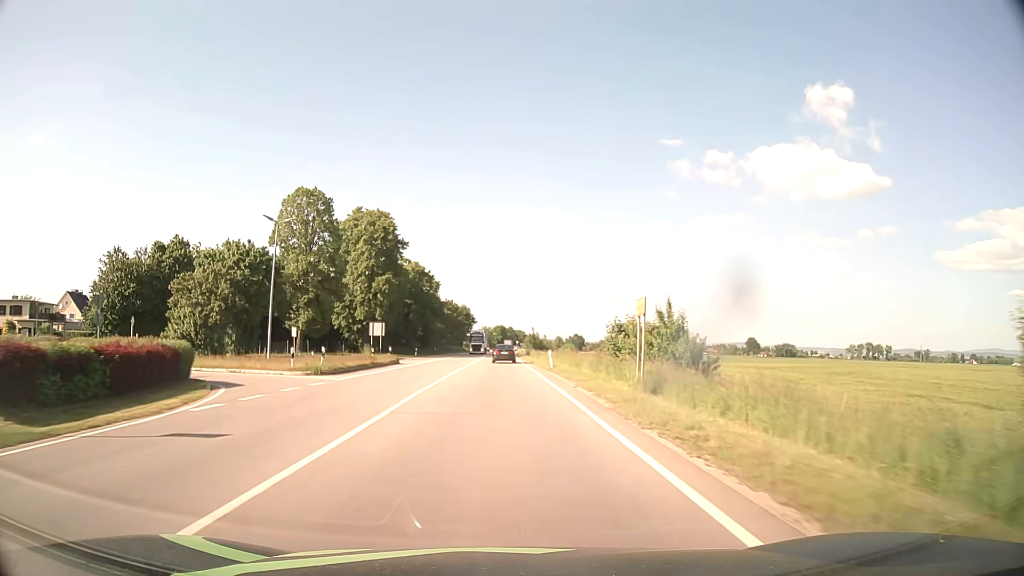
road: primary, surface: asphalt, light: Day
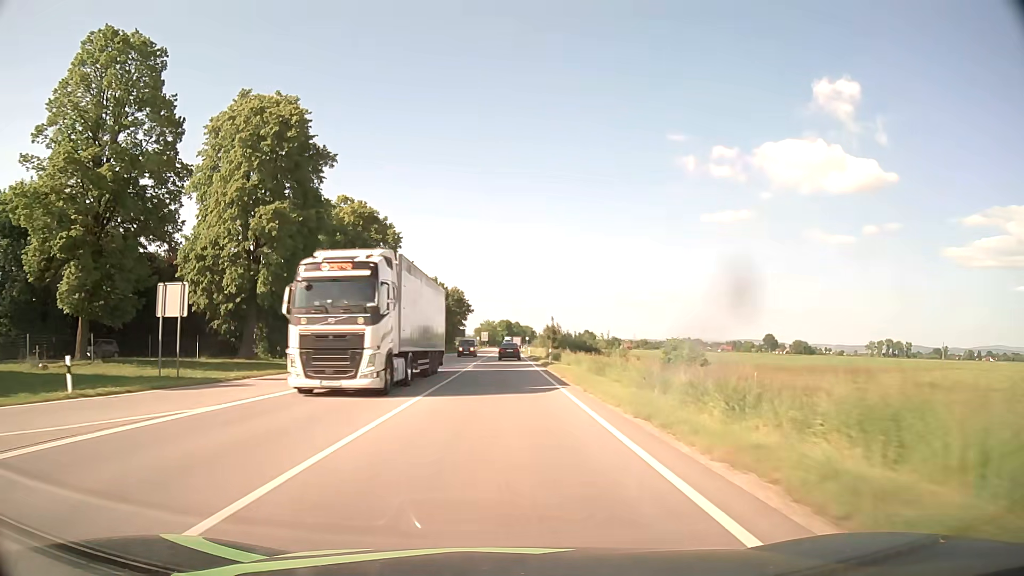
(-0.2, +44.3) m; 0°
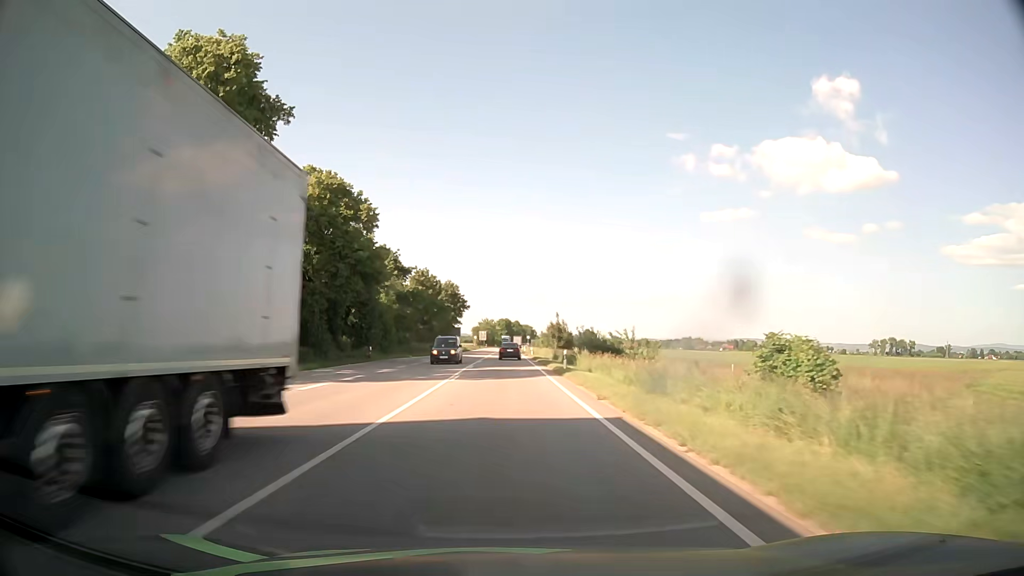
(0.0, +11.2) m; 0°
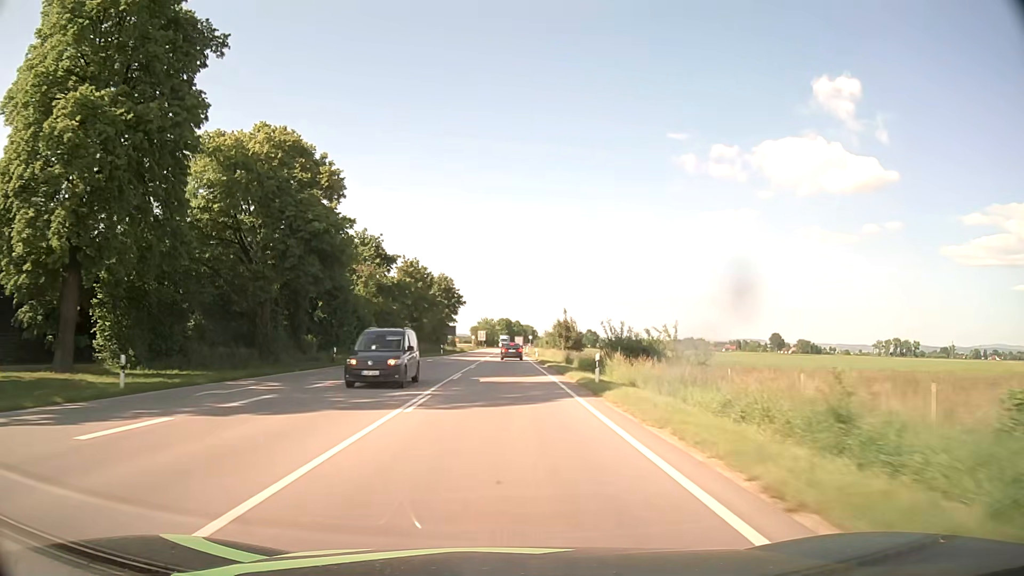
(0.0, +11.2) m; 0°
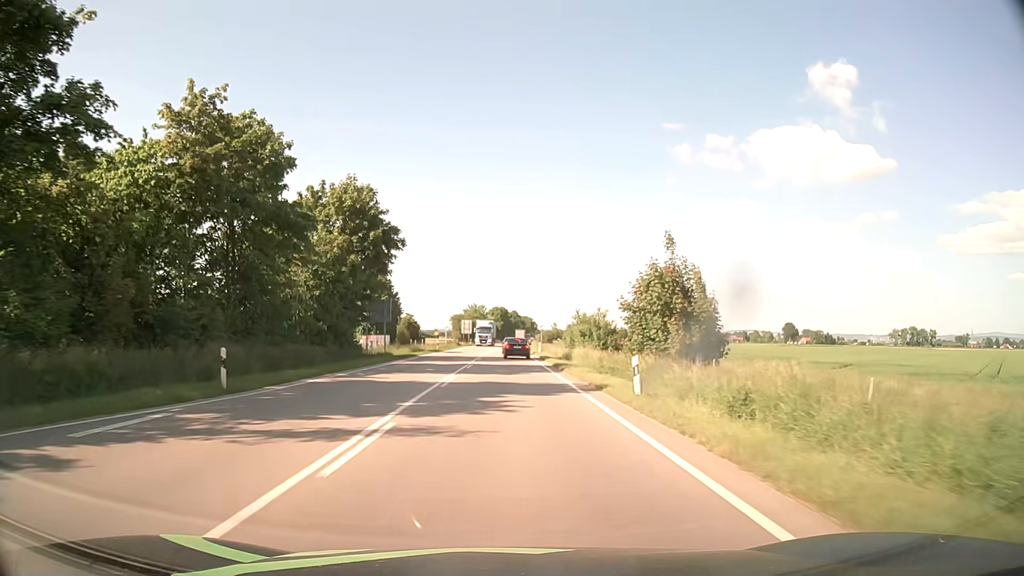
(+0.2, +53.9) m; +1°
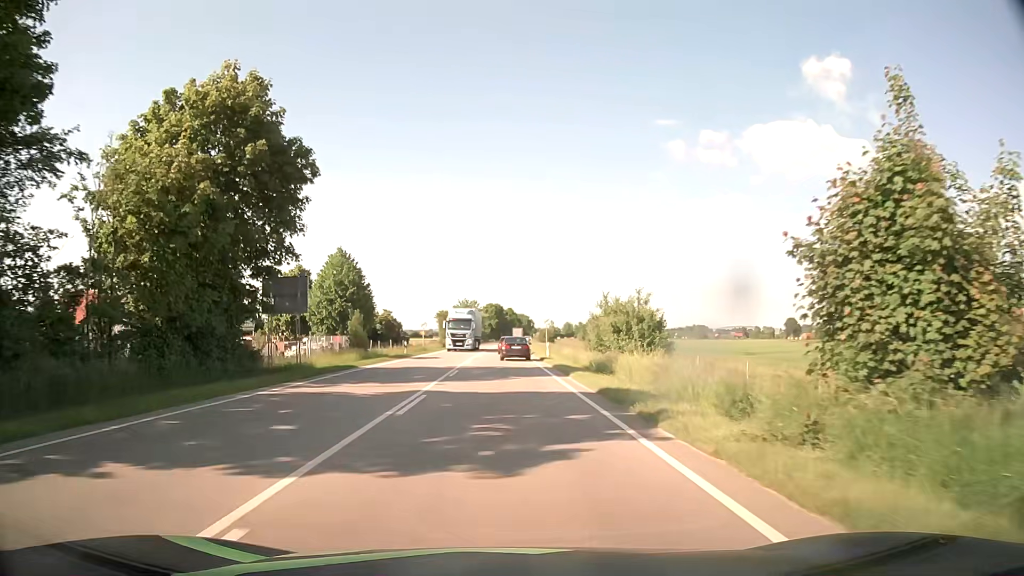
(+0.1, +18.1) m; +1°
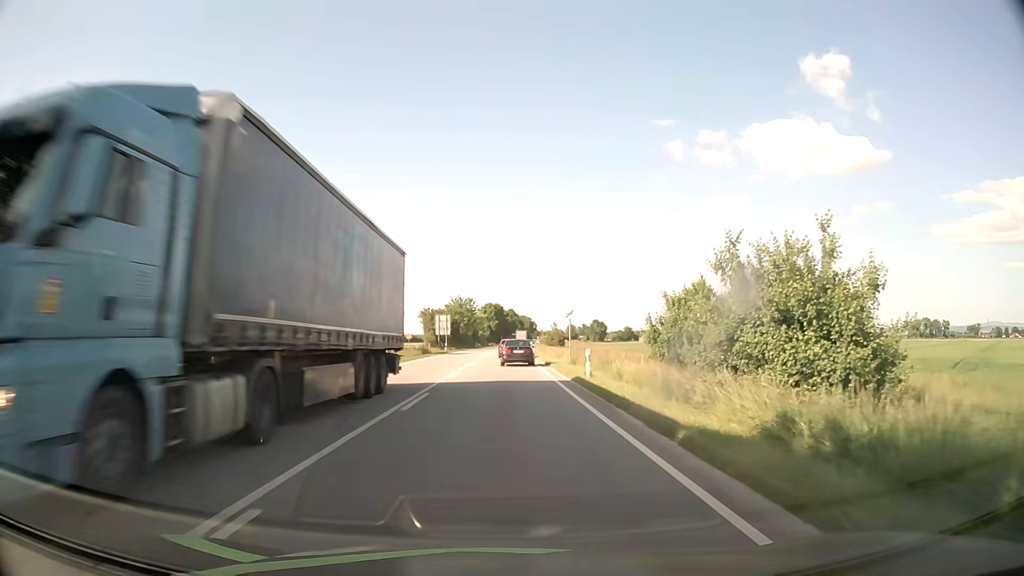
(0.0, +21.9) m; 0°
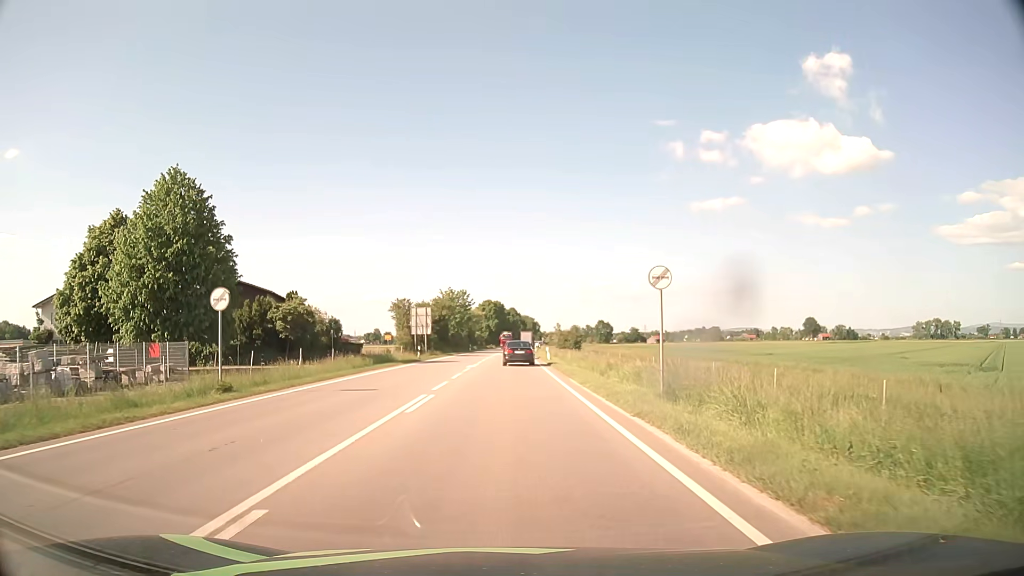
(0.0, +23.5) m; 0°
(0, +10) (0, +20) (0, +30) (0, +40) (+1, +50) (+1, +60) (+1, +70) (+1, +80) (+2, +90) (+2, +100) m
